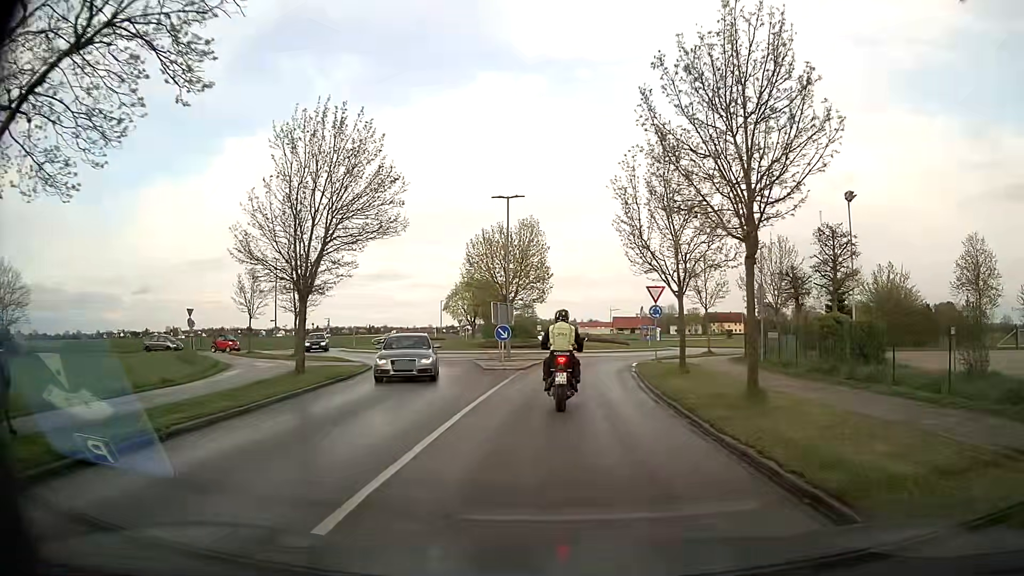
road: secondary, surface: asphalt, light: Day
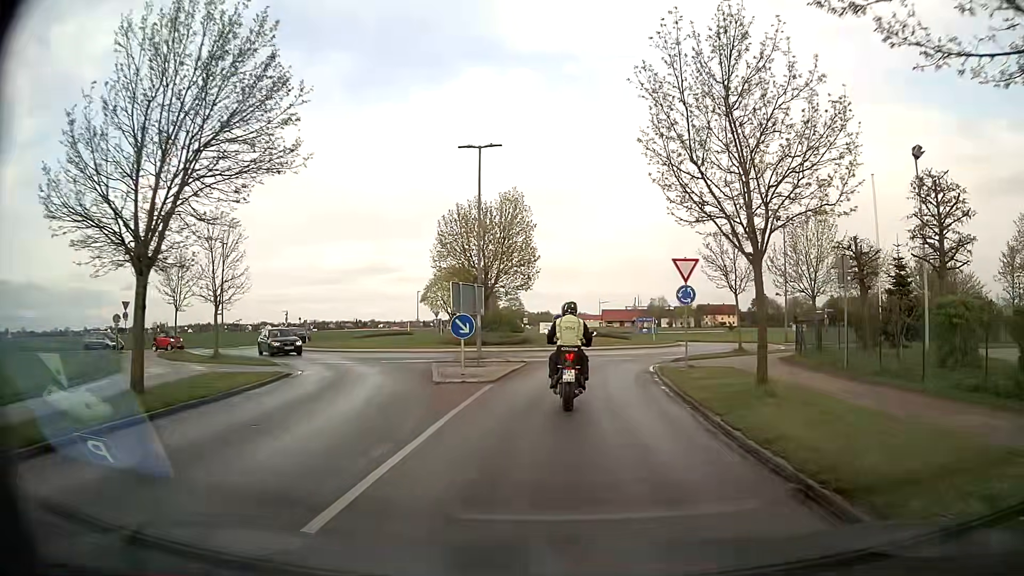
(+0.1, +8.6) m; +1°
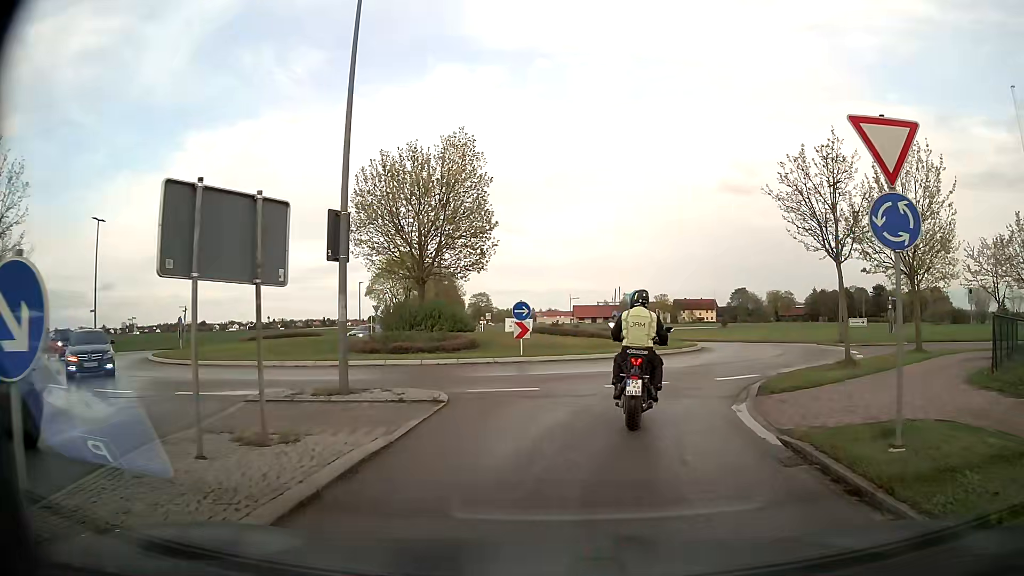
(+0.2, +13.8) m; +2°
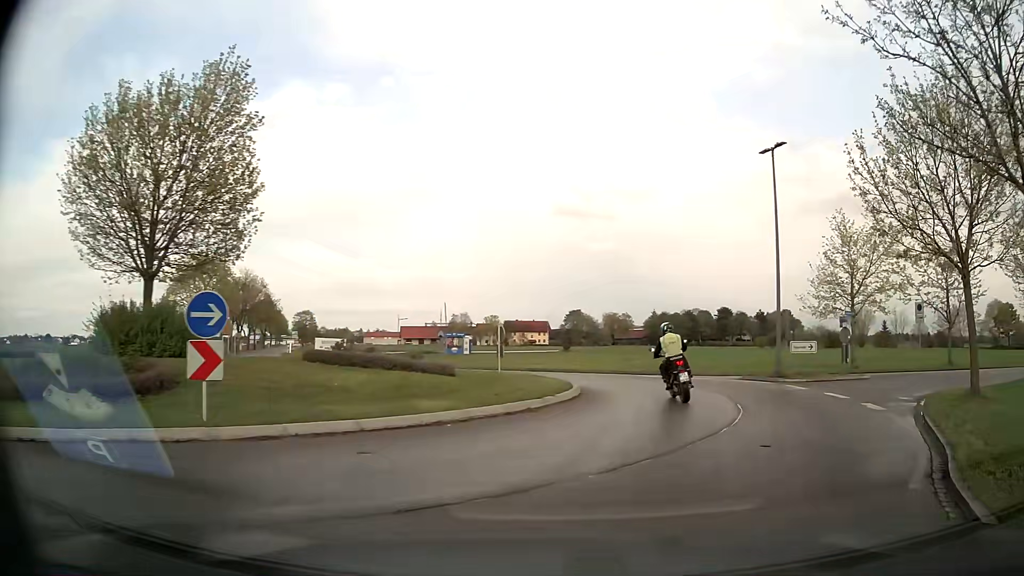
(+1.0, +12.4) m; +14°
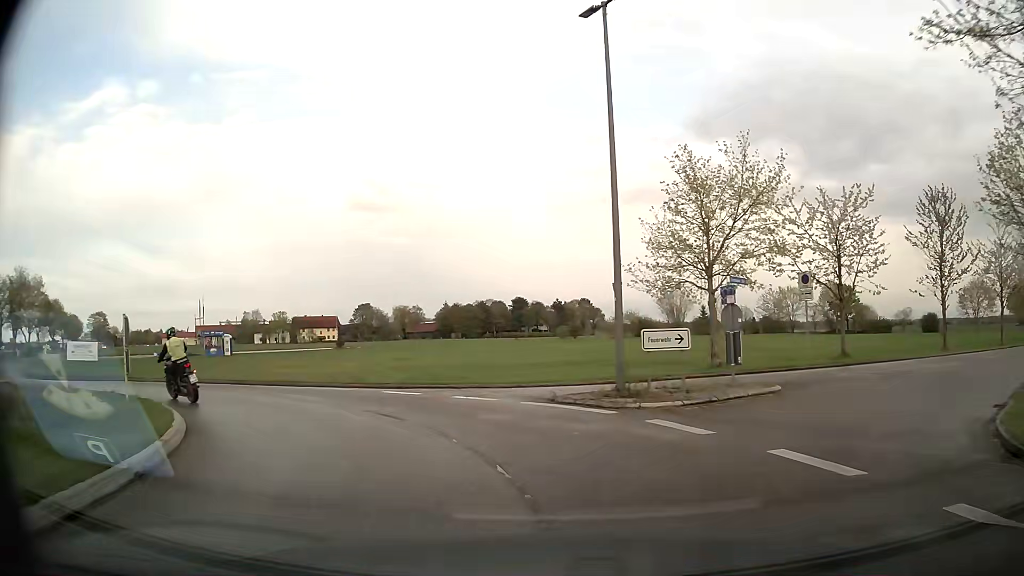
(+2.5, +11.0) m; +18°
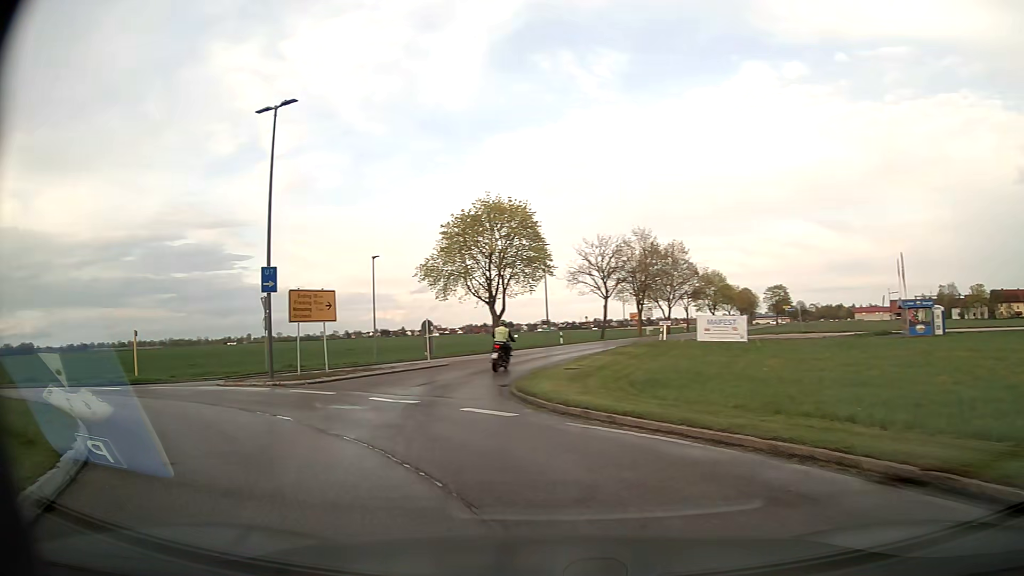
(-8.7, +17.4) m; -60°
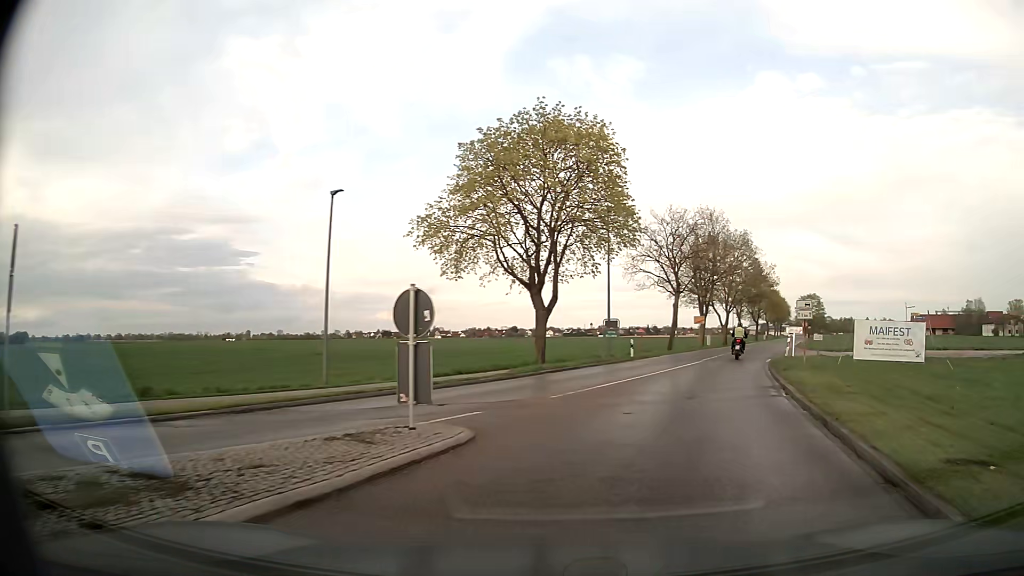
(-3.2, +18.5) m; -1°
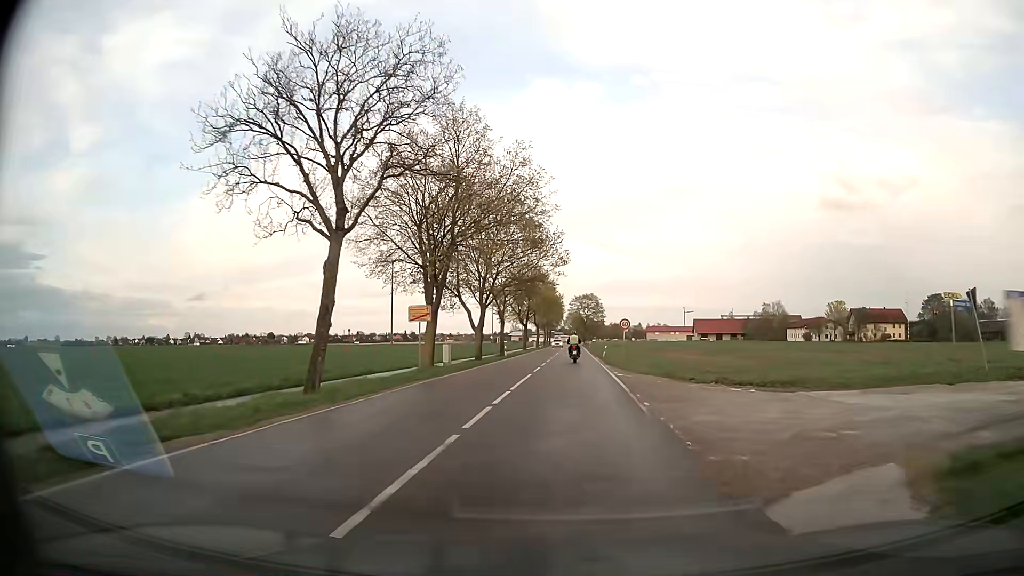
(+8.0, +29.6) m; +21°
(0, +10) (0, +20) (0, +30) (+1, +40) (+1, +50) (+1, +60) (+2, +70) (+2, +80) (+2, +90) (+2, +100) m
